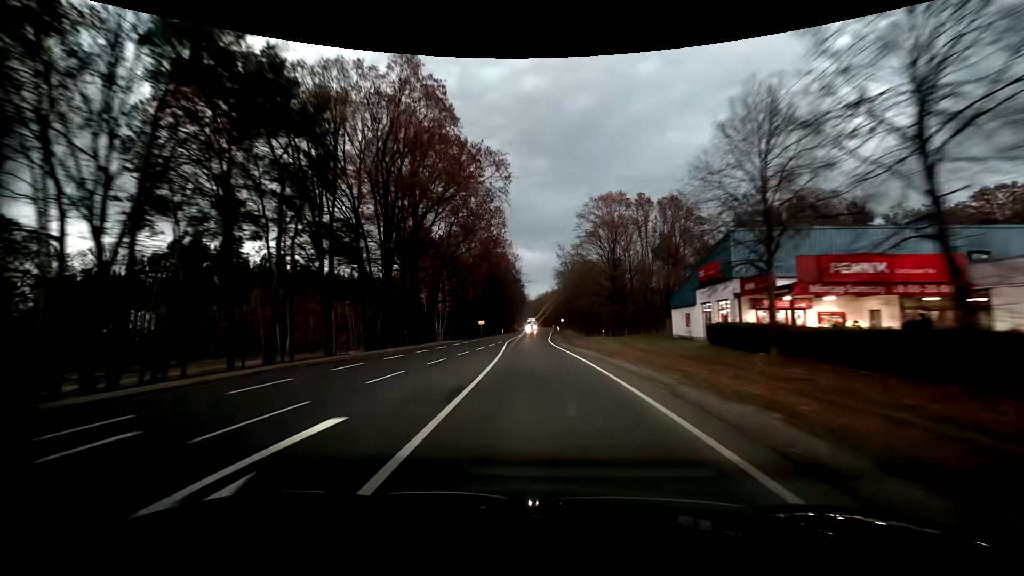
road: primary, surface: asphalt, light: Dusk
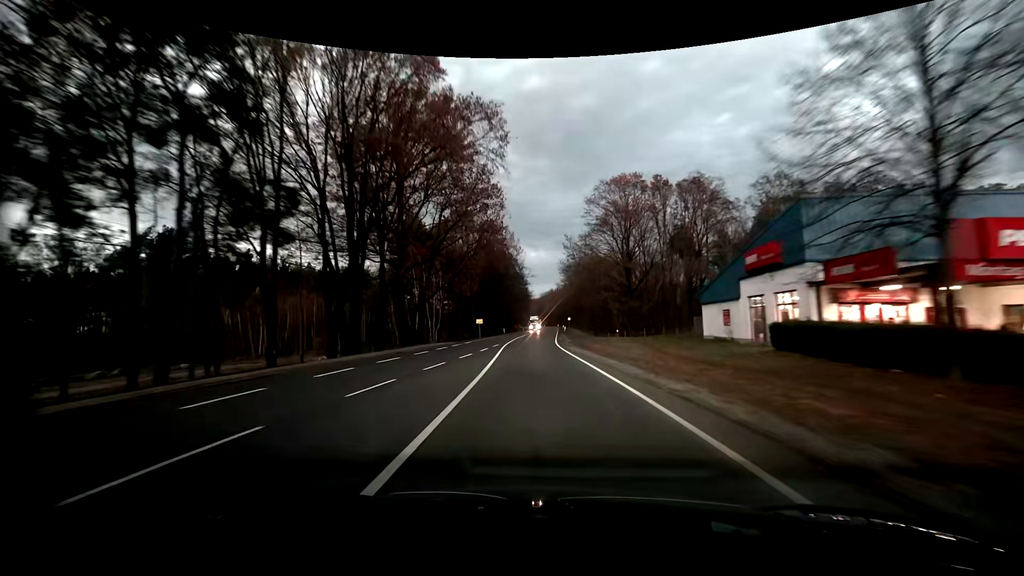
(0.0, +8.2) m; -1°
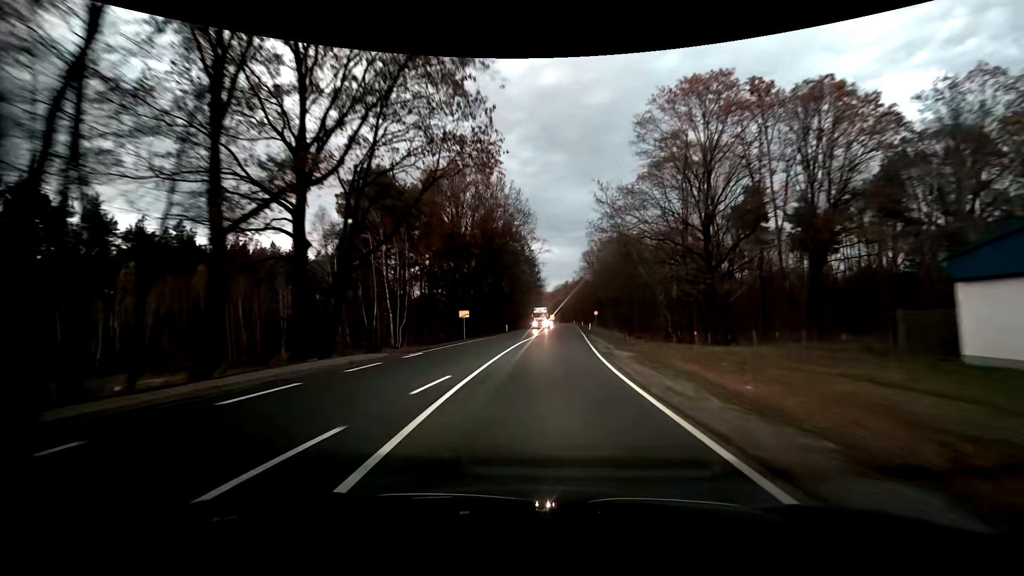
(-0.3, +24.8) m; -1°
(0, +10) (0, +20) (0, +30) (+1, +40) (+2, +50) (+2, +60) (+3, +70) (+3, +80) (+4, +90) (+5, +100) m
